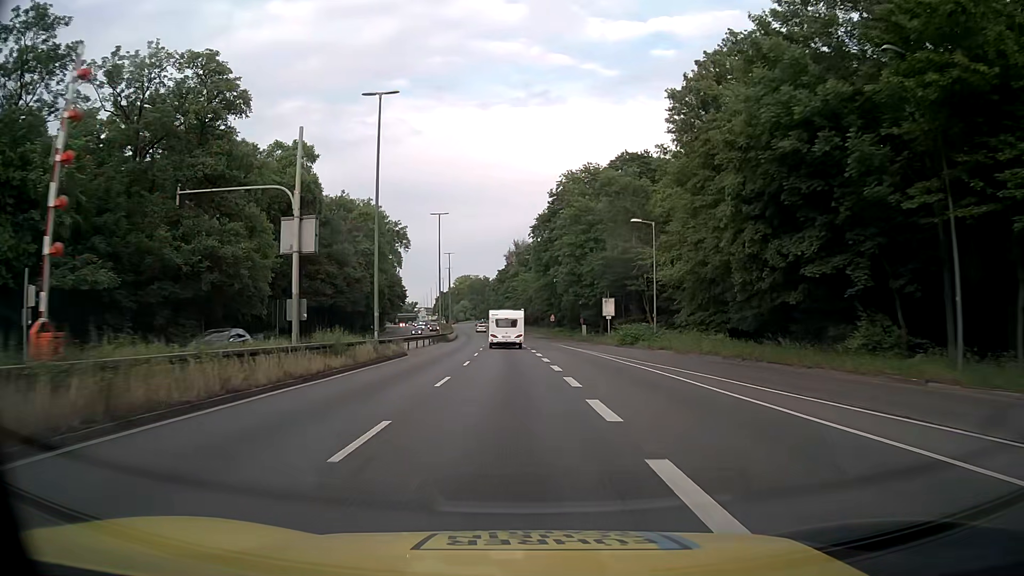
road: trunk_link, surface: asphalt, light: Day
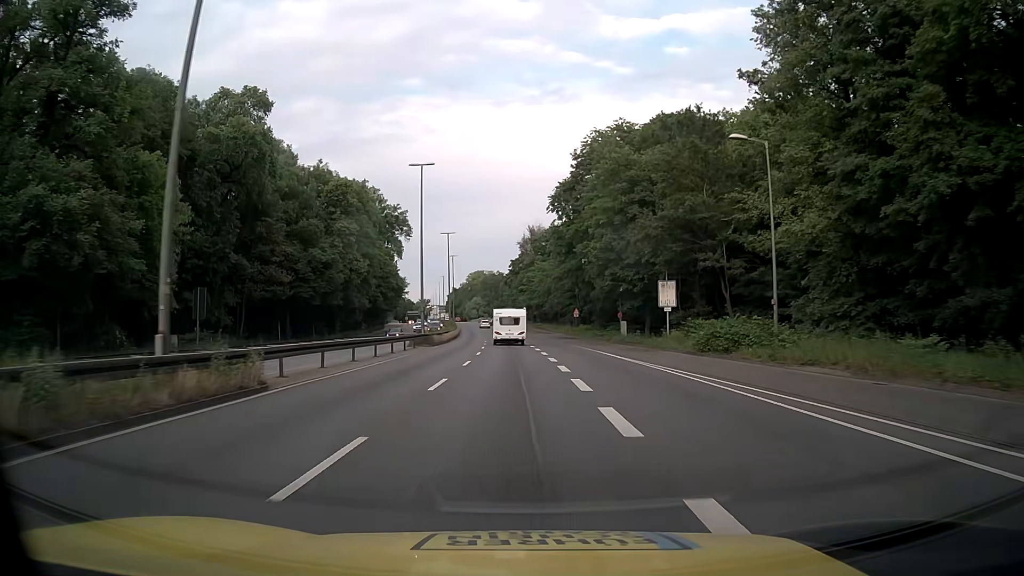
(-0.3, +19.8) m; -2°
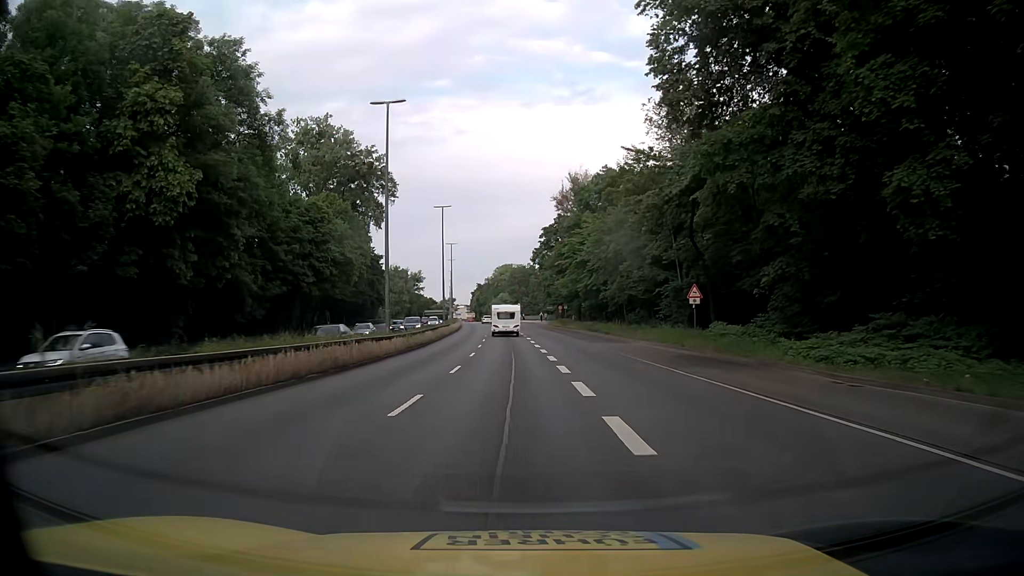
(-1.0, +49.1) m; -3°
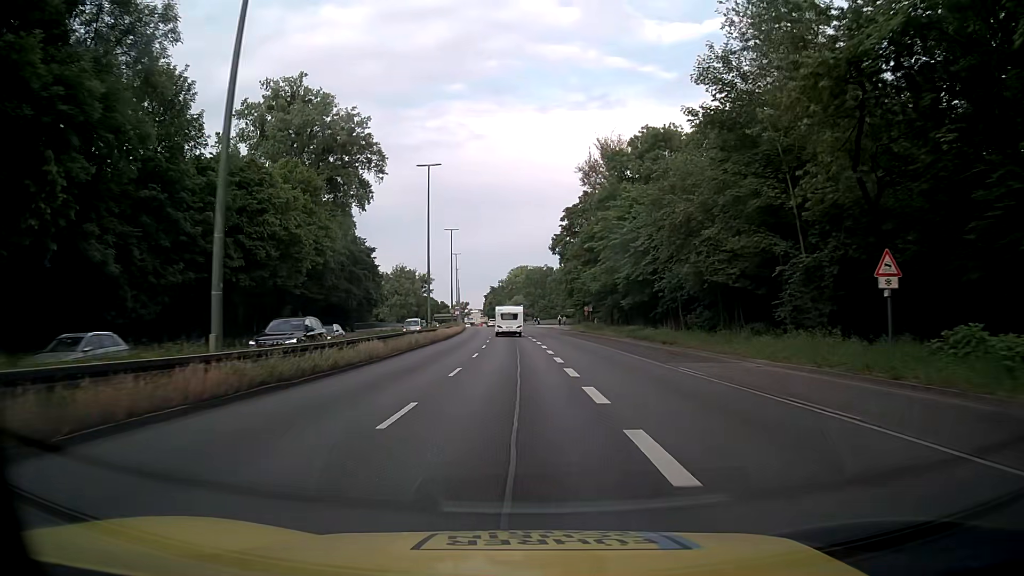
(-0.2, +19.5) m; -2°
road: trunk
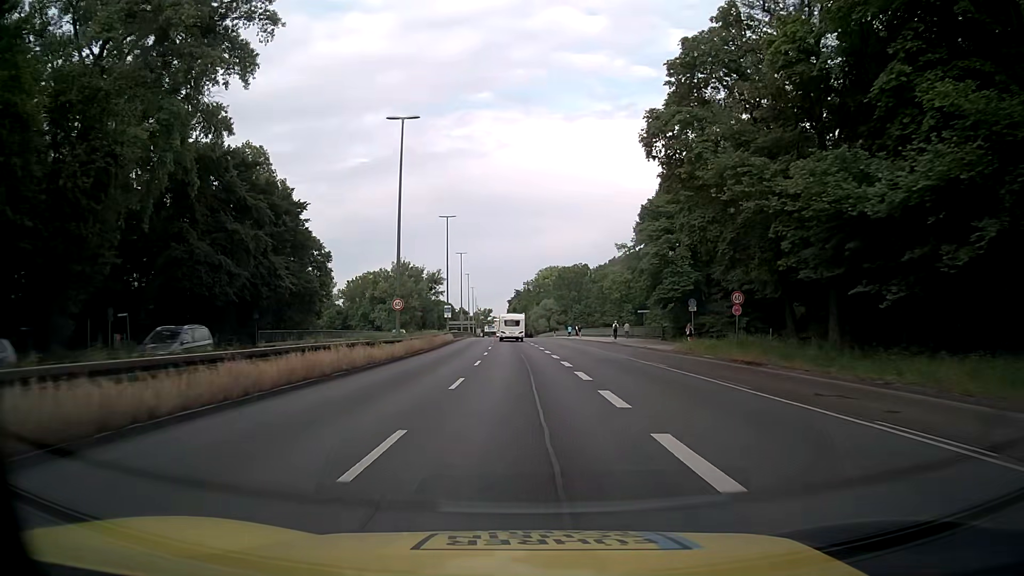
(-0.6, +48.3) m; -2°
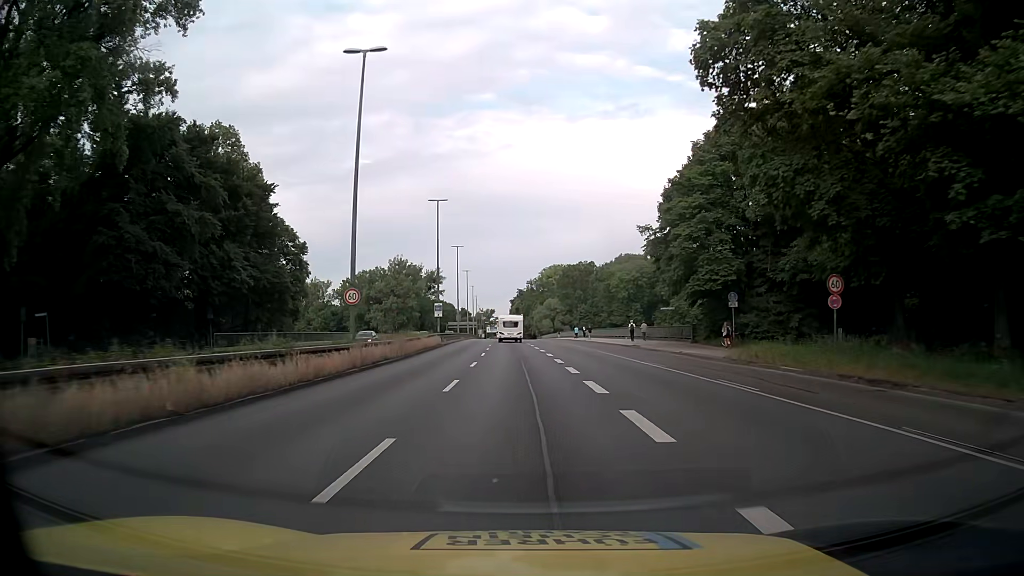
(0.0, +9.6) m; 0°
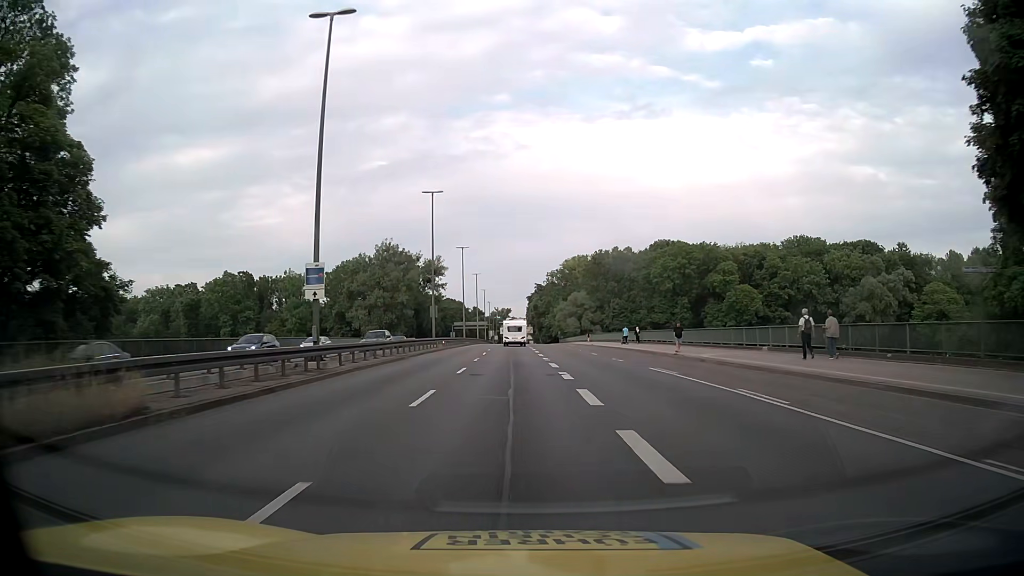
(-0.5, +38.7) m; -2°
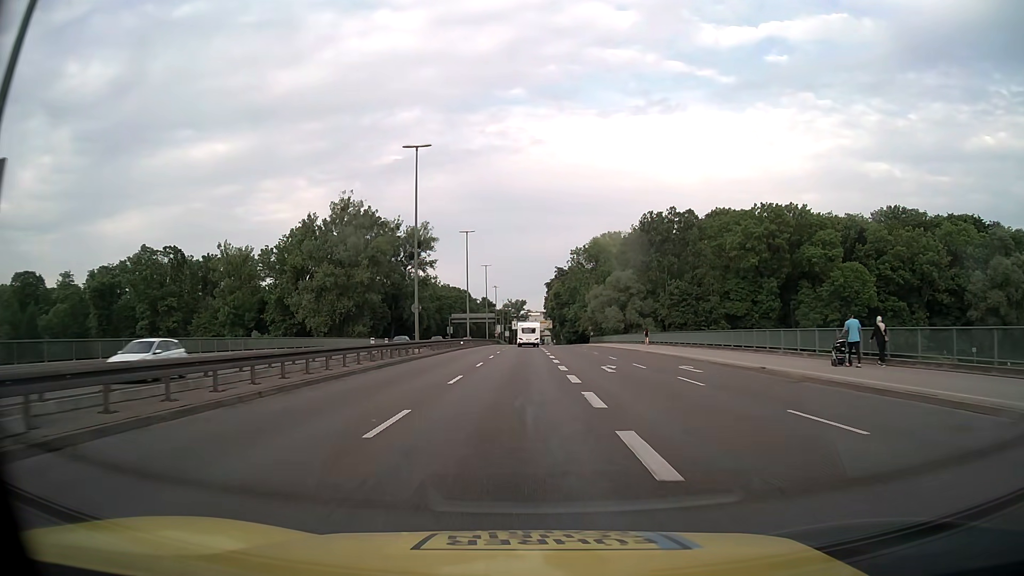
(-0.8, +48.6) m; -1°
(0, +10) (0, +20) (0, +30) (0, +40) (0, +50) (0, +60) (0, +70) (0, +80) (0, +90) (0, +100) m
